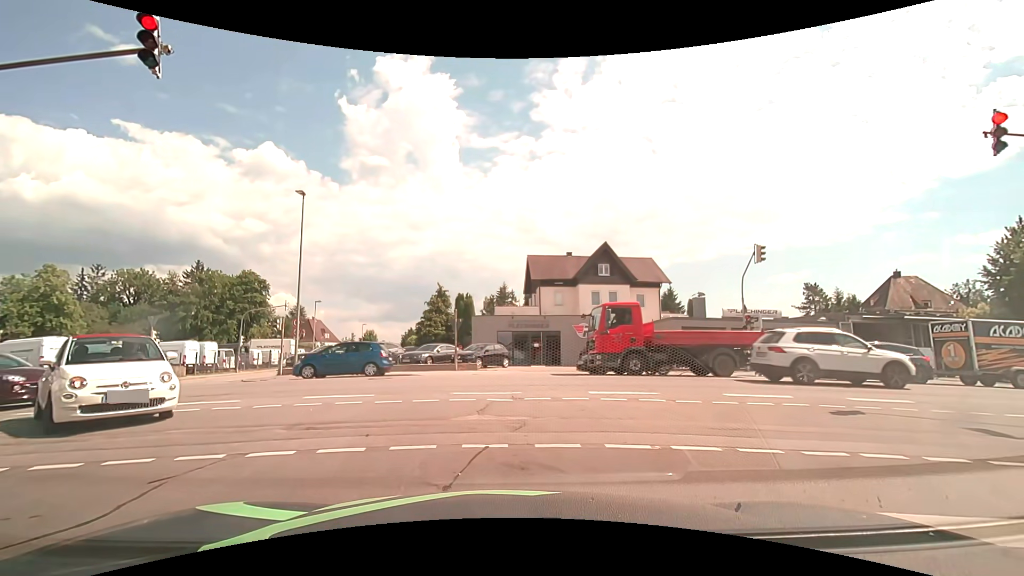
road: residential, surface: asphalt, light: Day
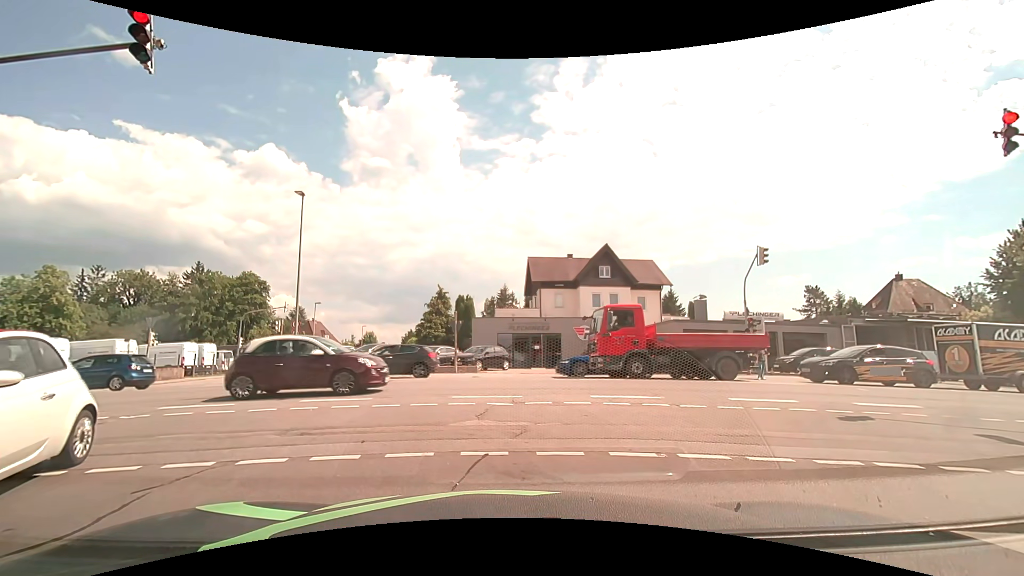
(0.0, +0.3) m; 0°
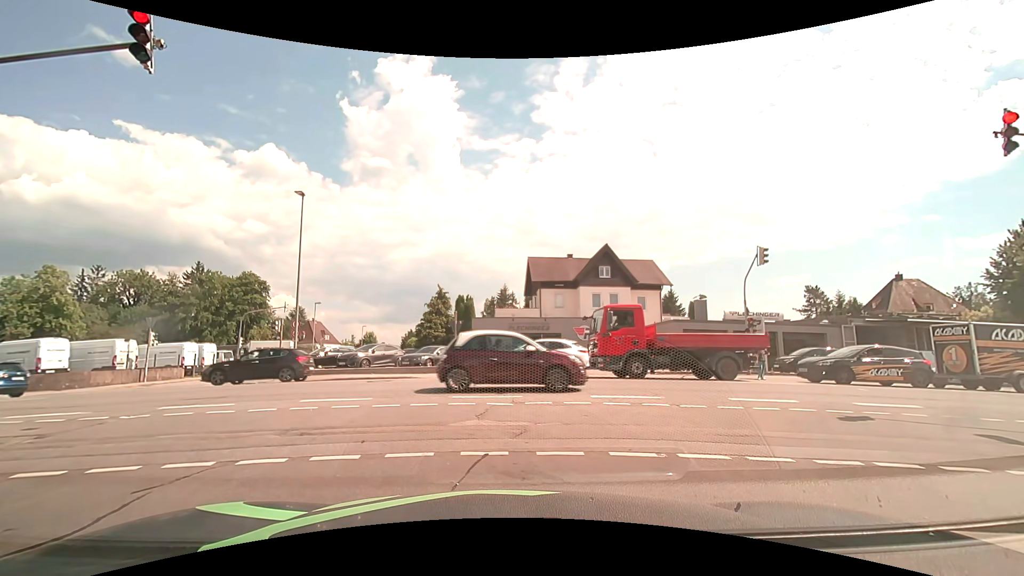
(0.0, 0.0) m; 0°
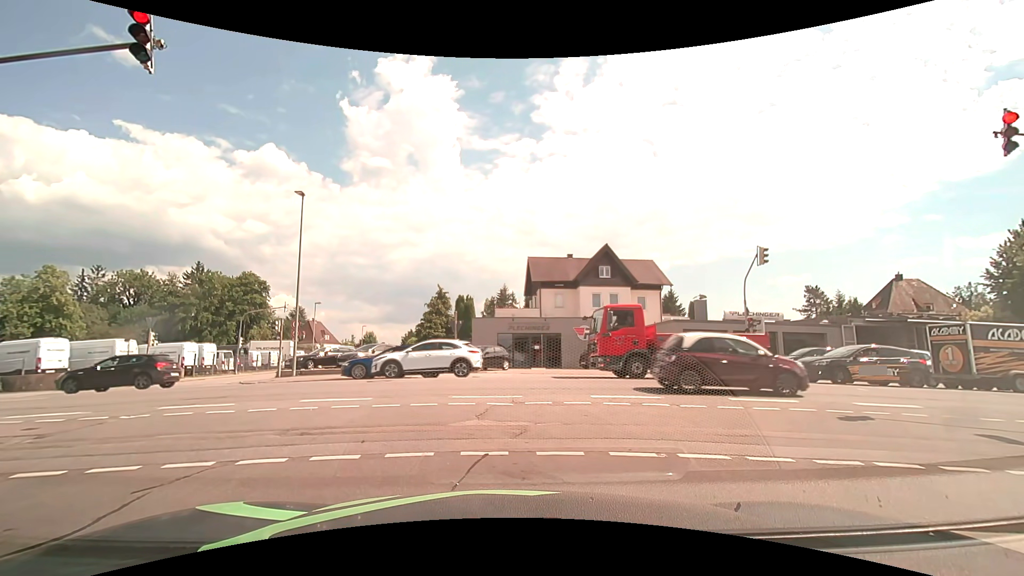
(0.0, 0.0) m; 0°
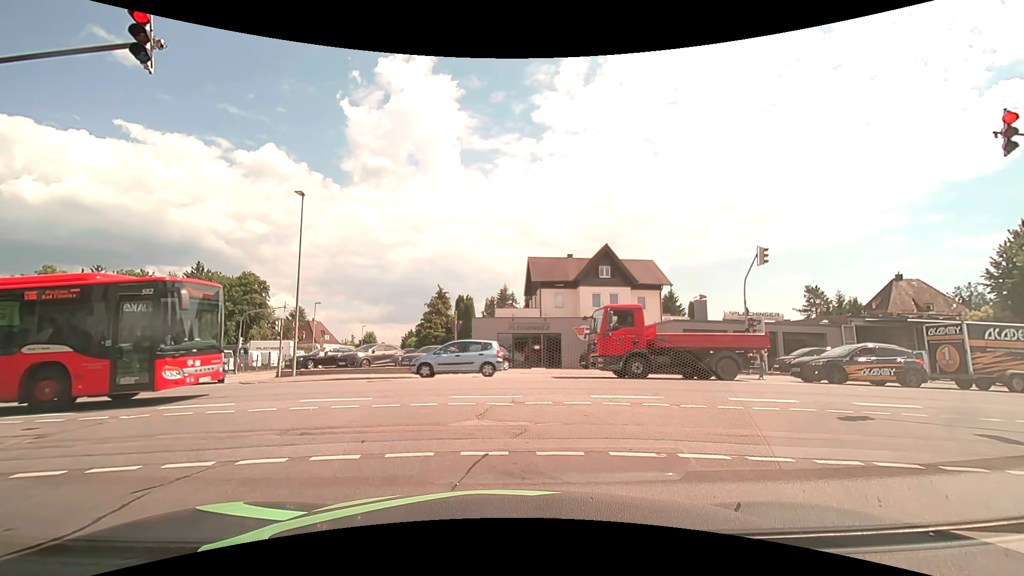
(0.0, 0.0) m; 0°
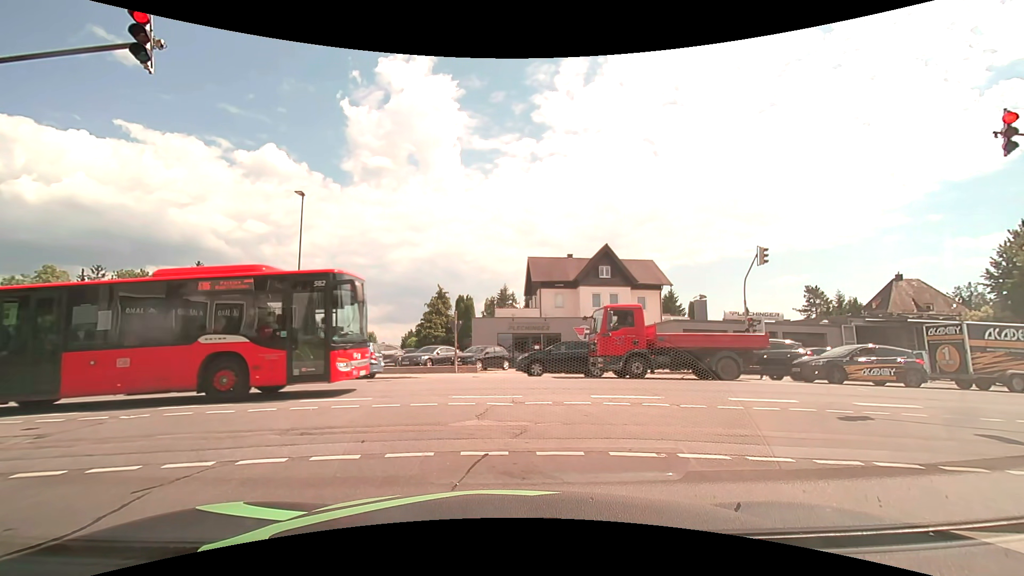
(0.0, 0.0) m; 0°
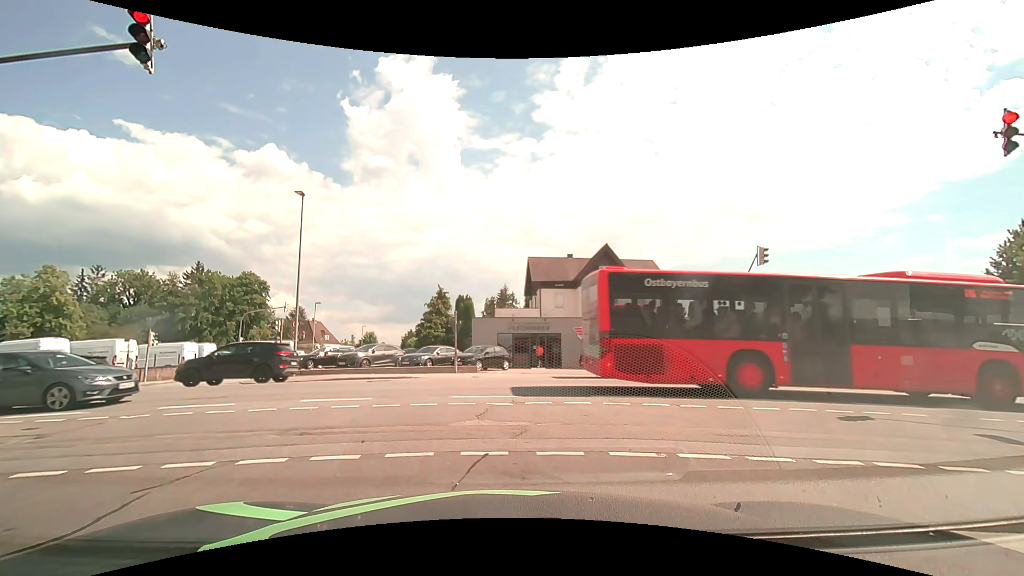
(0.0, 0.0) m; 0°
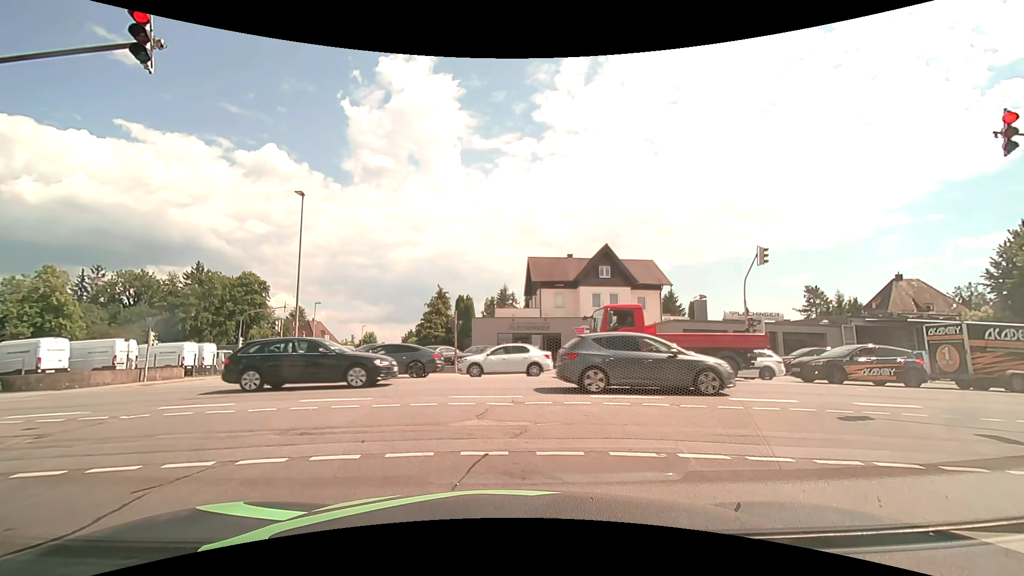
(0.0, 0.0) m; 0°
